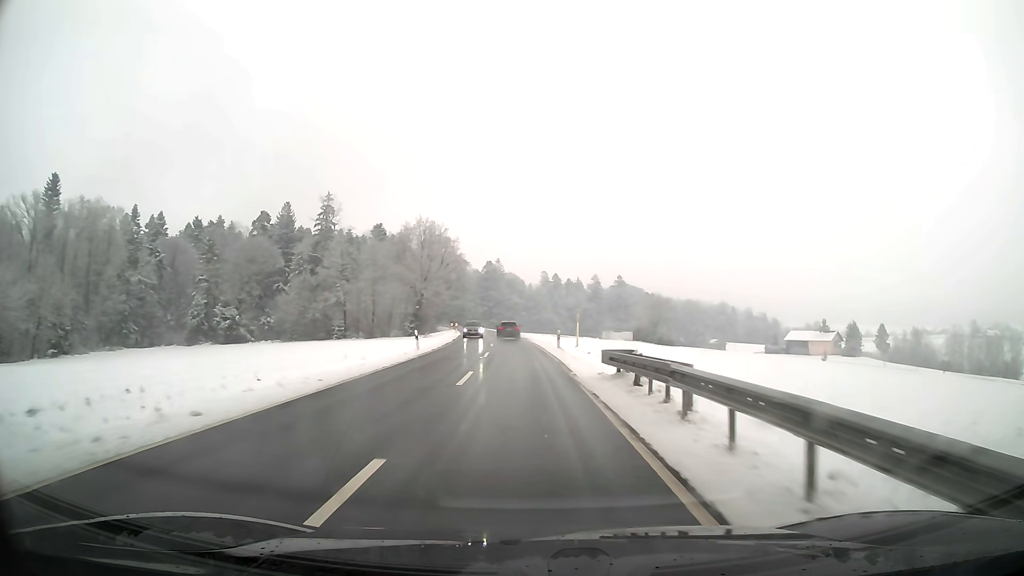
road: secondary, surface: asphalt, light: Day
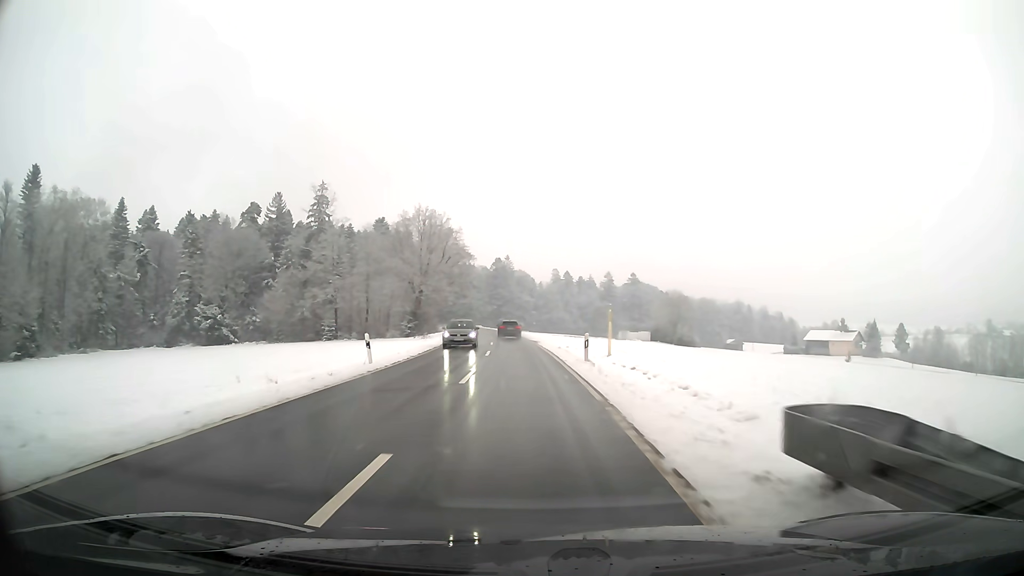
(-0.1, +11.8) m; -1°
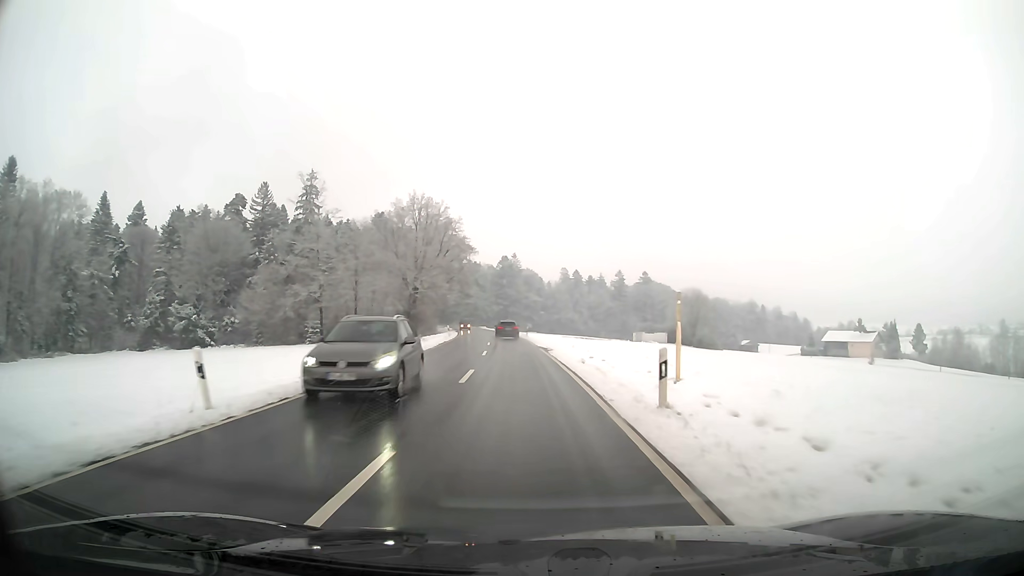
(-0.1, +11.9) m; -1°
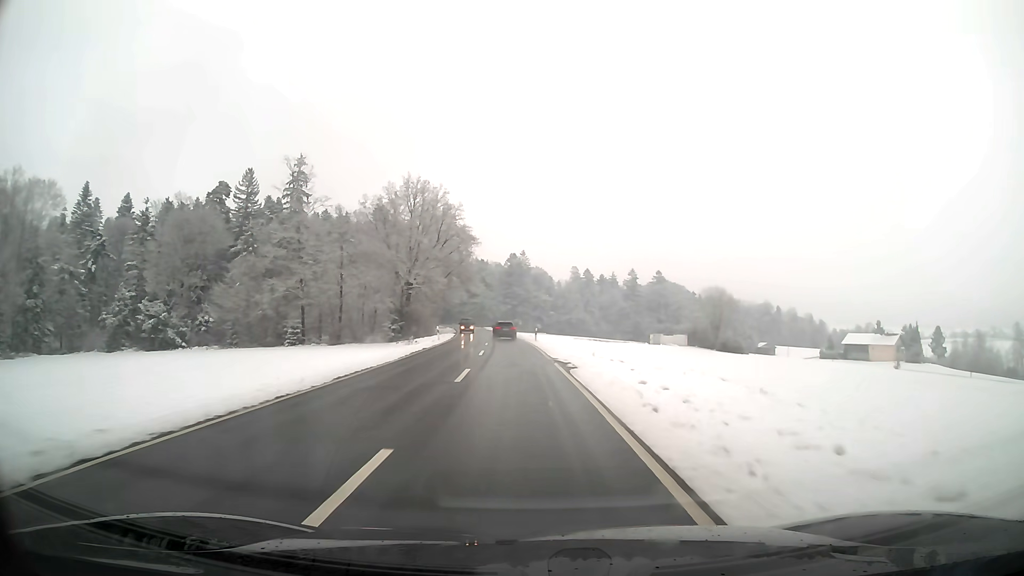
(-0.1, +12.0) m; -1°
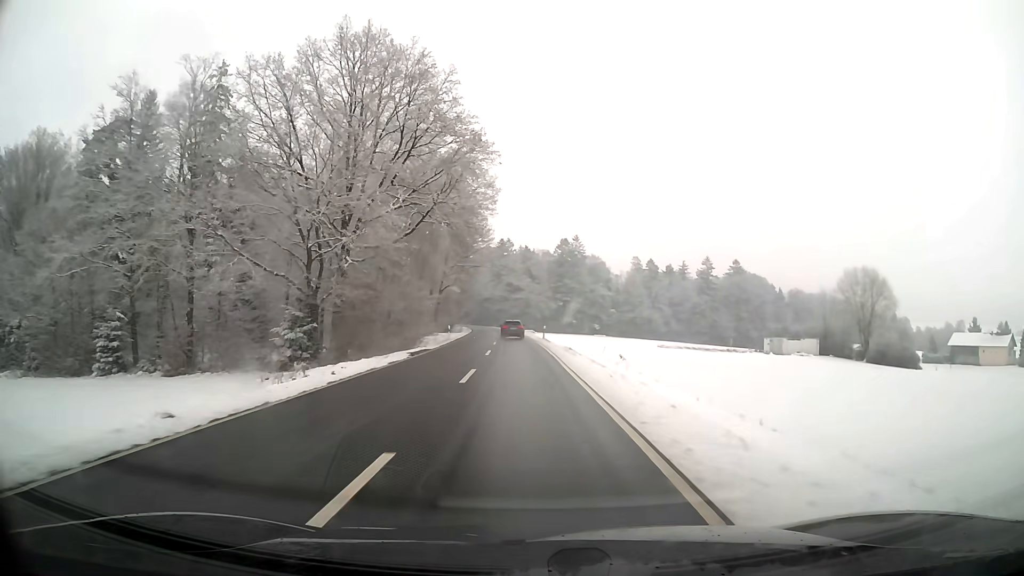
(-1.8, +48.5) m; -4°
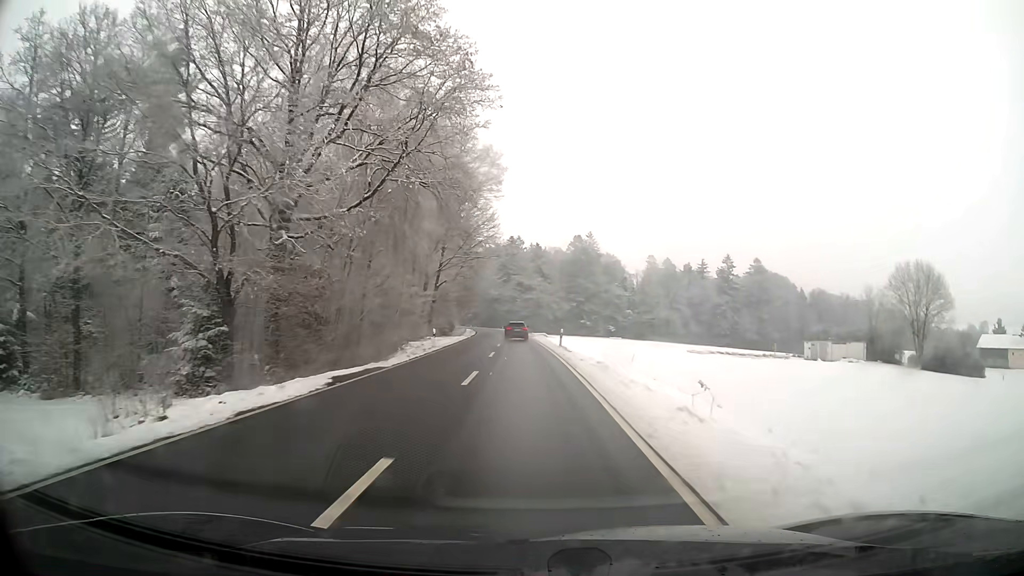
(-0.1, +12.3) m; -1°
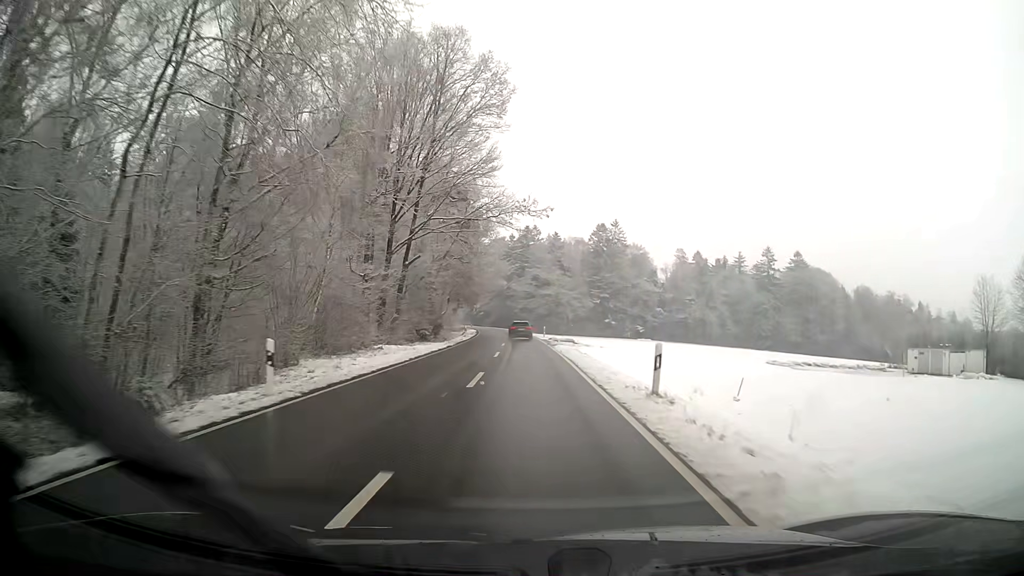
(-0.3, +24.7) m; -1°
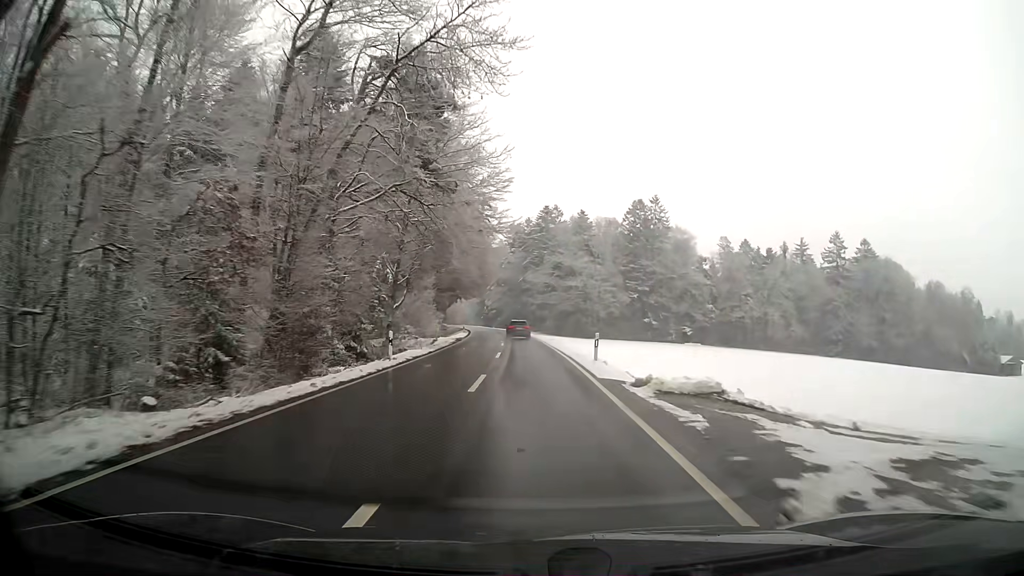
(-0.5, +37.1) m; -2°
